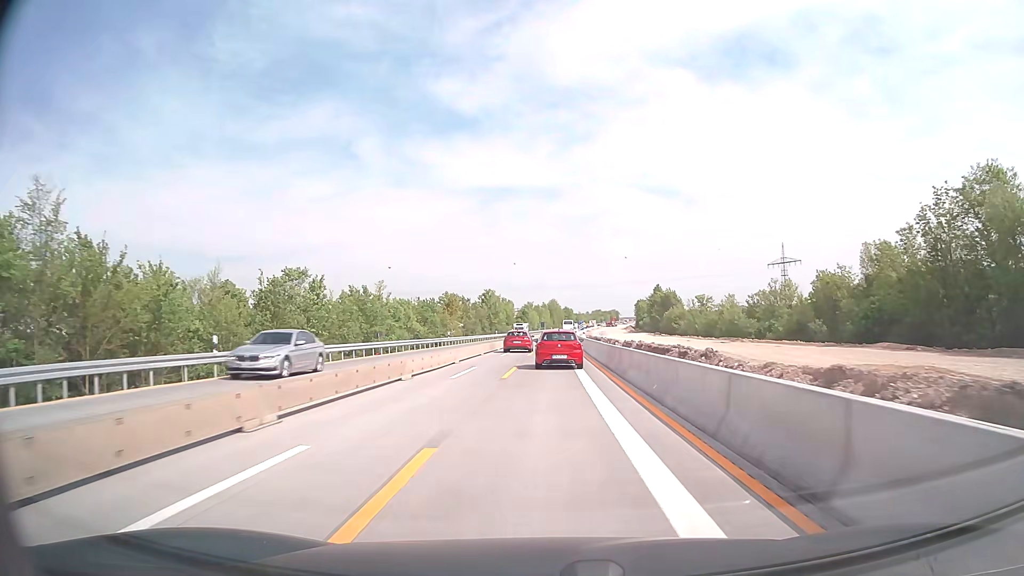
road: motorway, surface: concrete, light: Day
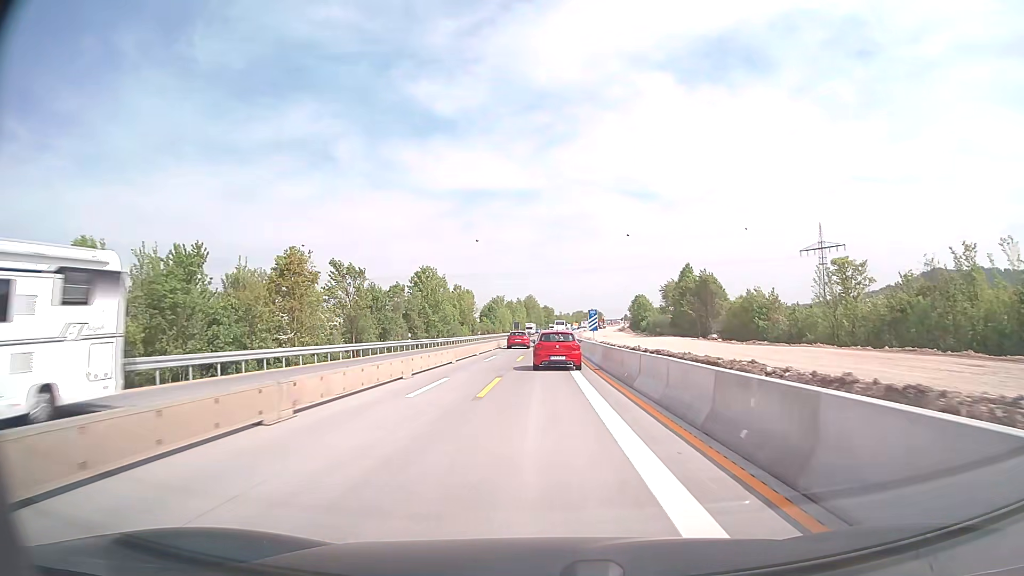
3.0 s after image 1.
(+0.8, +59.2) m; +2°
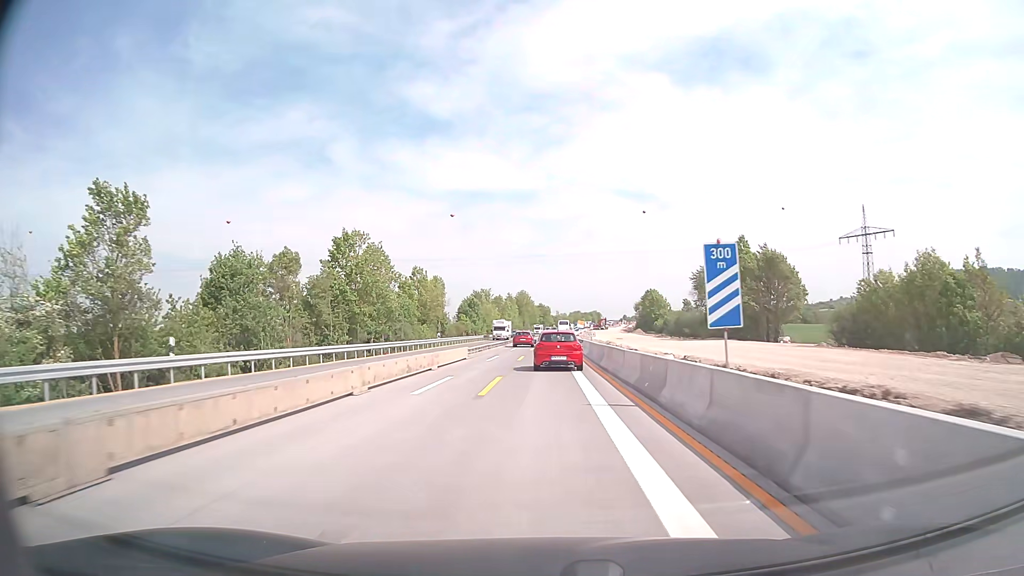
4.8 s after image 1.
(+0.1, +35.2) m; 0°
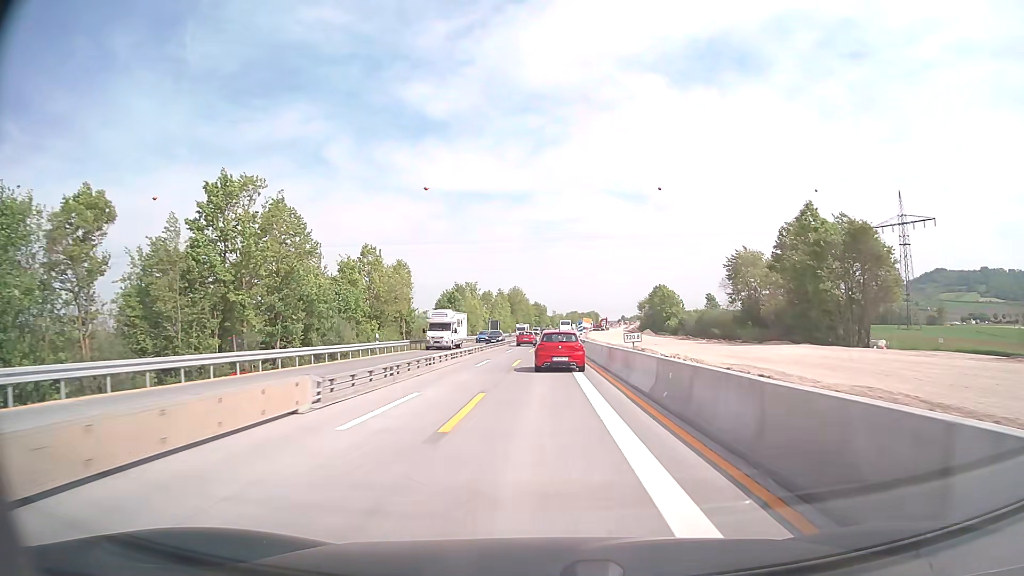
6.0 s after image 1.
(0.0, +23.3) m; 0°
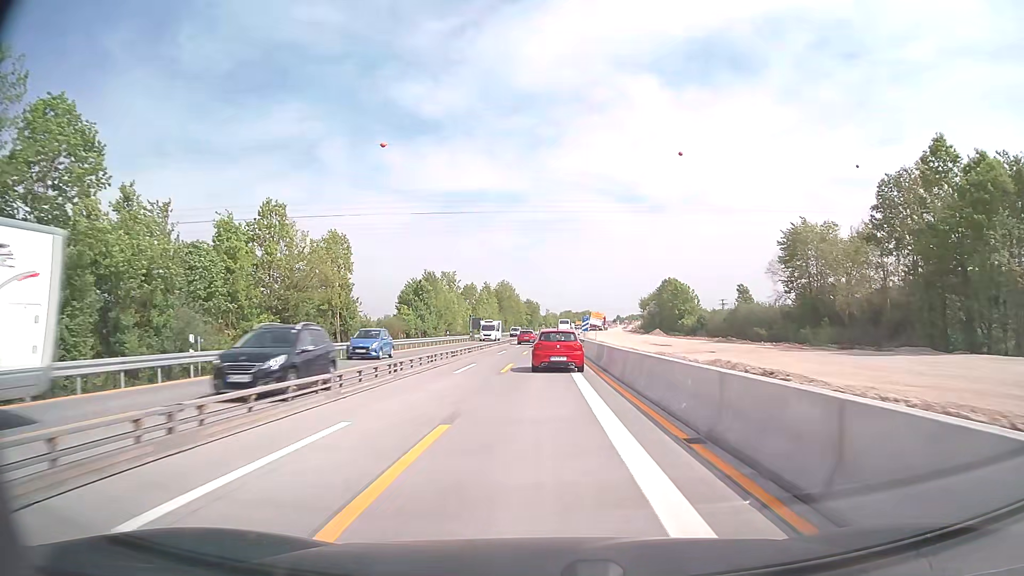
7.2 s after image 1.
(+0.1, +23.2) m; +1°
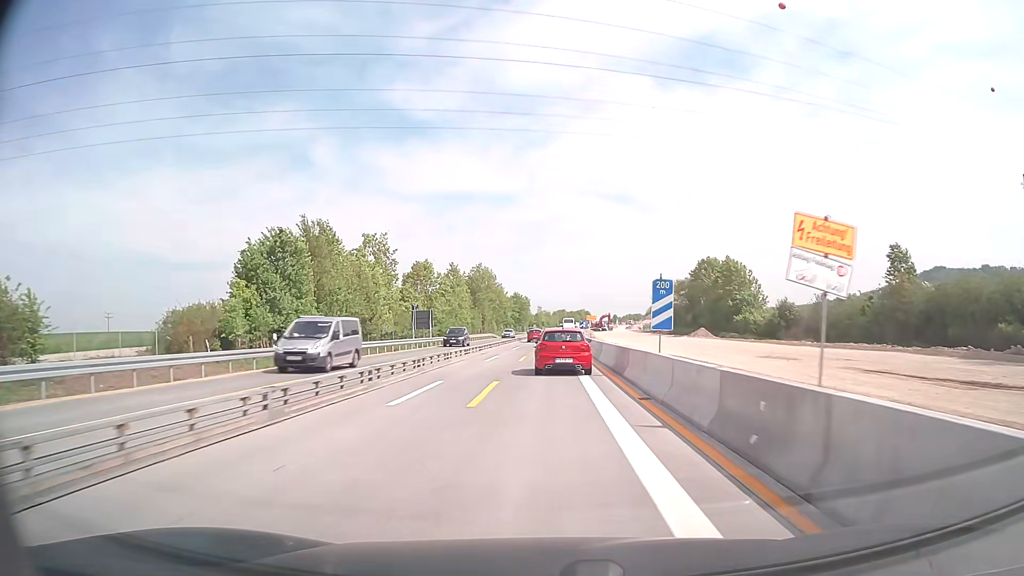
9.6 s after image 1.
(+0.3, +45.3) m; +1°
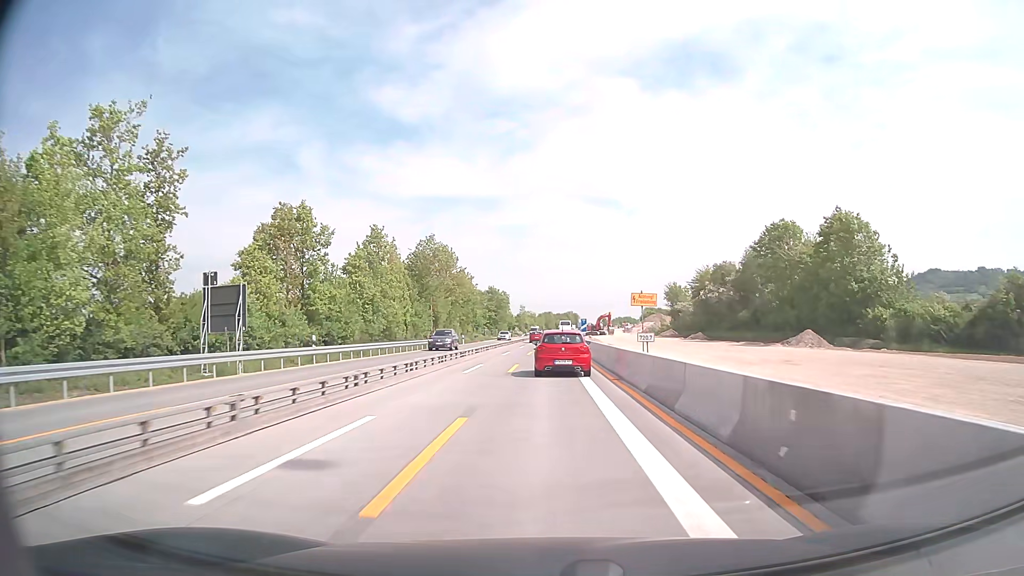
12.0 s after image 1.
(+0.5, +42.9) m; +1°
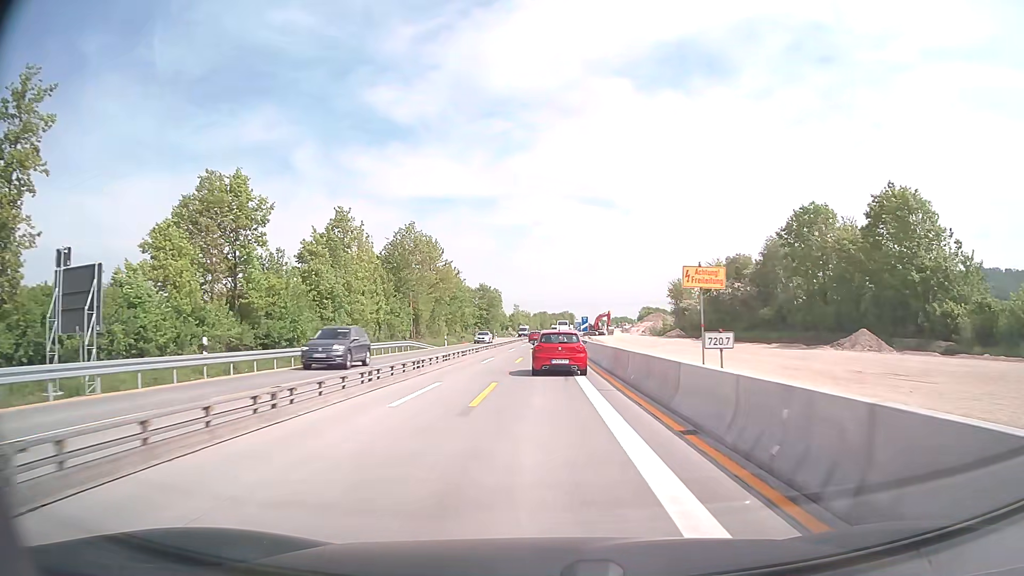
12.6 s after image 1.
(0.0, +10.4) m; 0°
(0, +10) (0, +20) (0, +30) (0, +40) (0, +50) (+1, +60) (+1, +70) (+1, +80) (+1, +90) (+2, +100) m
